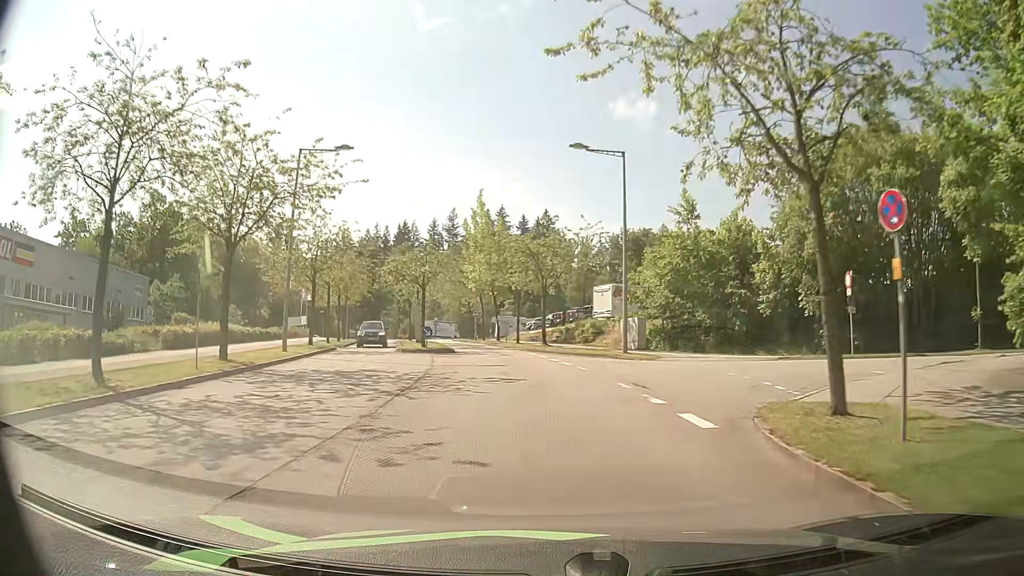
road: residential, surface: asphalt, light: Day
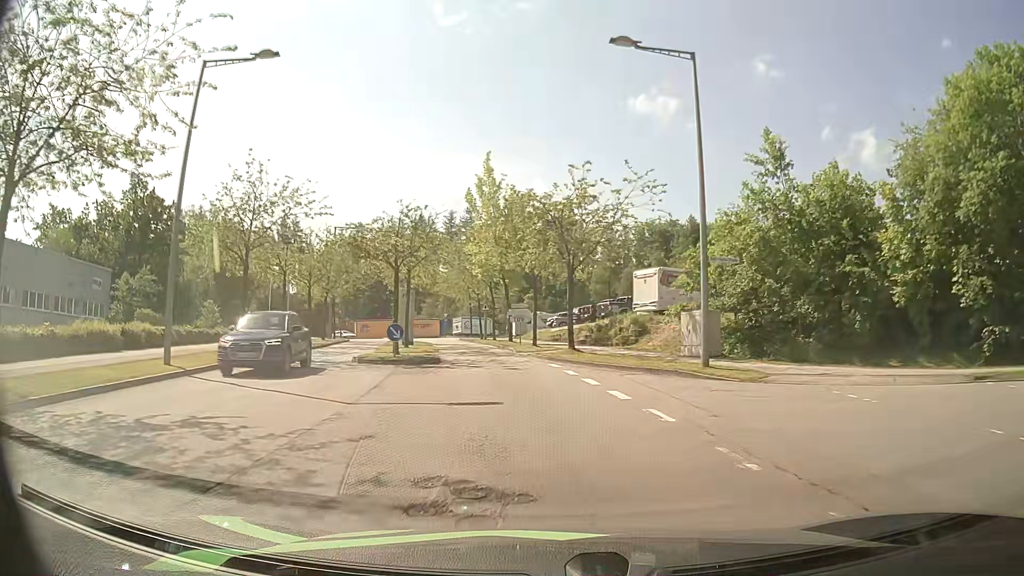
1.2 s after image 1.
(-0.2, +11.3) m; -3°
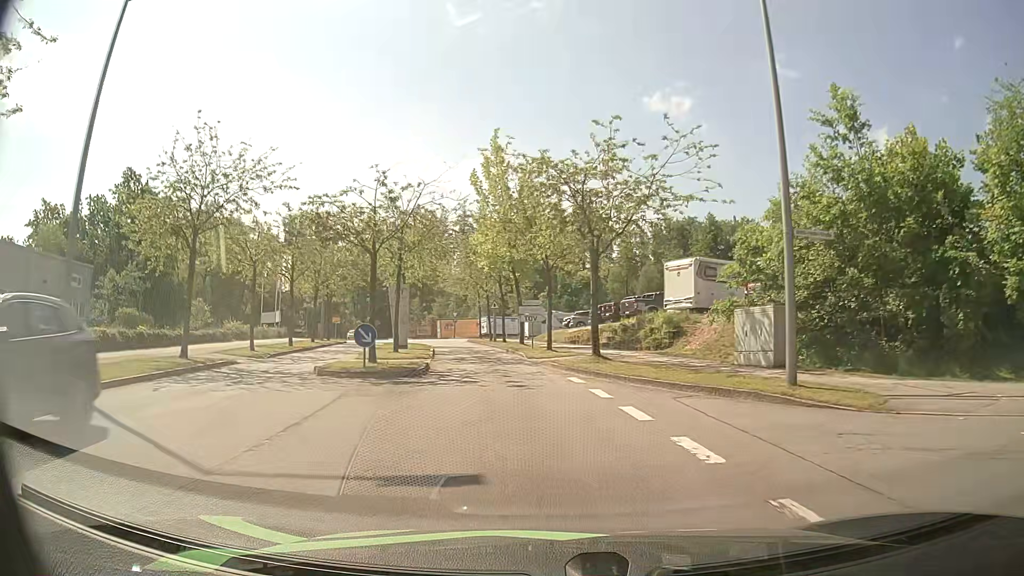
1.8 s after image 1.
(0.0, +5.4) m; -1°
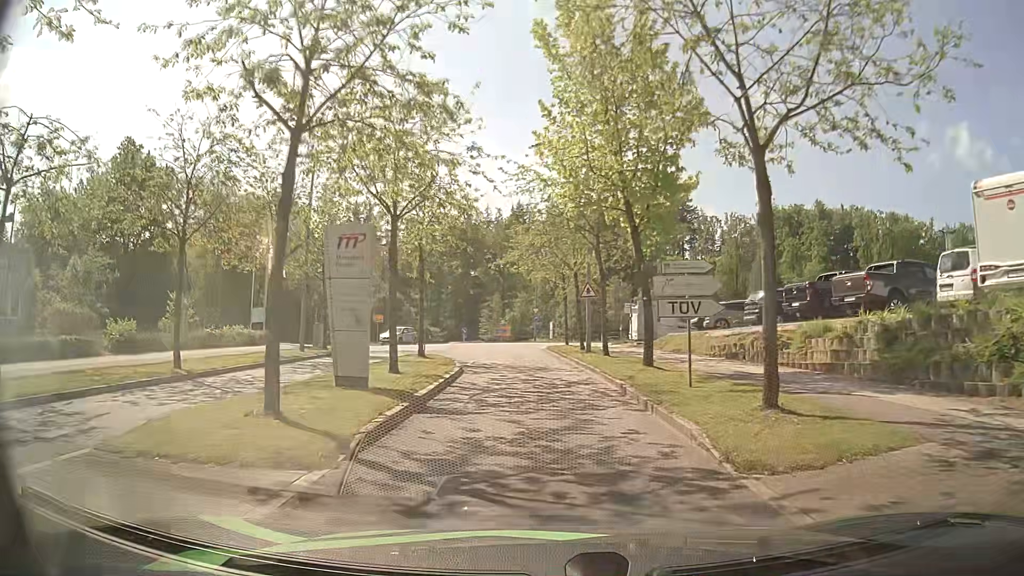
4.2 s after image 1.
(-1.3, +19.3) m; -7°
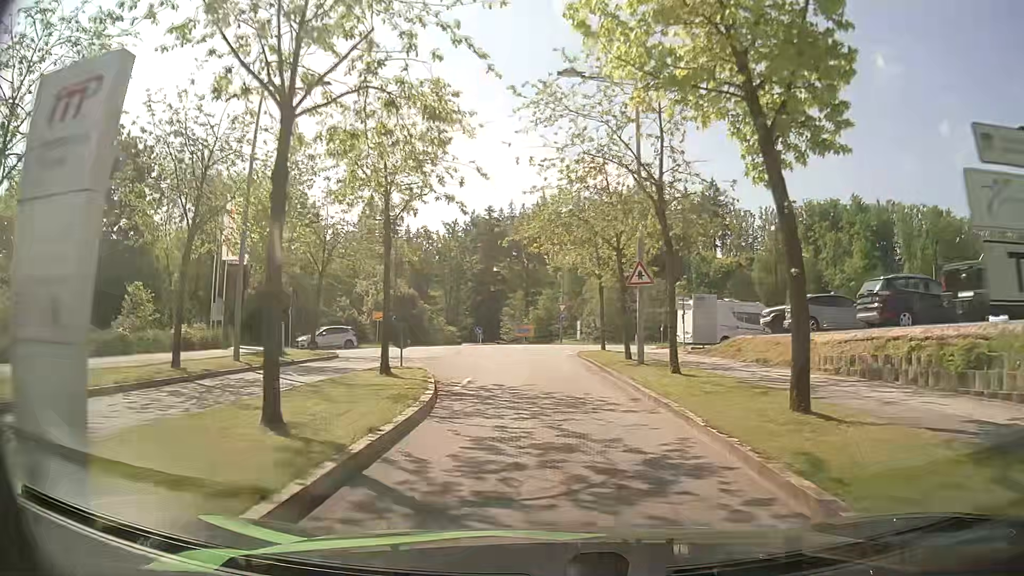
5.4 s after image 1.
(-0.3, +8.8) m; -3°
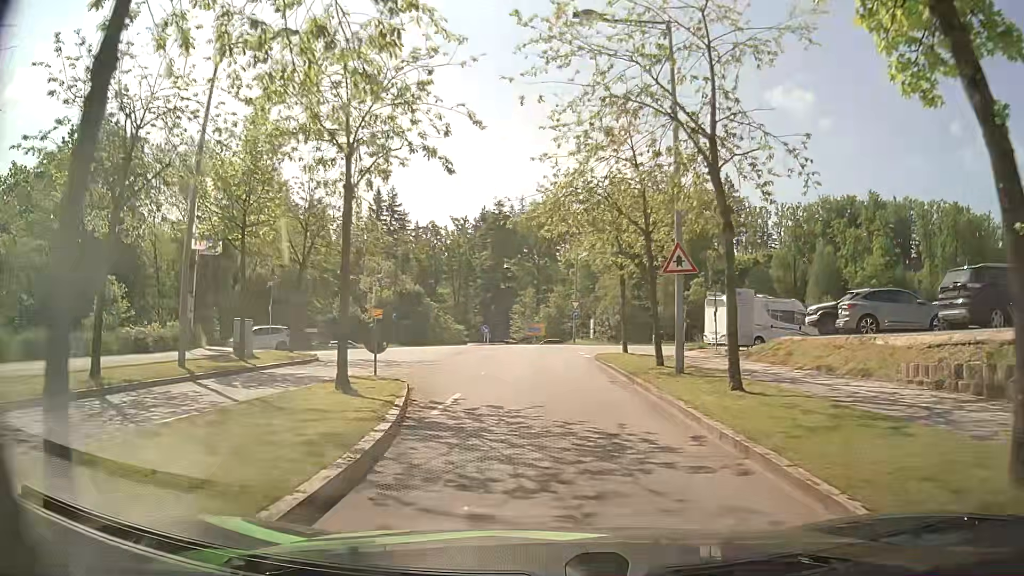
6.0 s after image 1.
(-0.1, +4.2) m; -1°
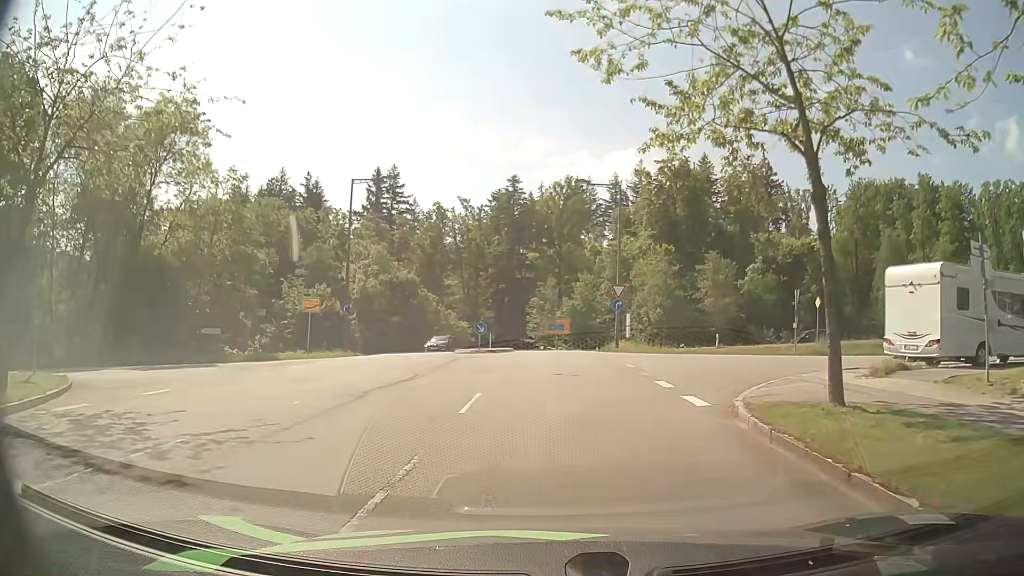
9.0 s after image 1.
(-0.4, +17.8) m; -2°
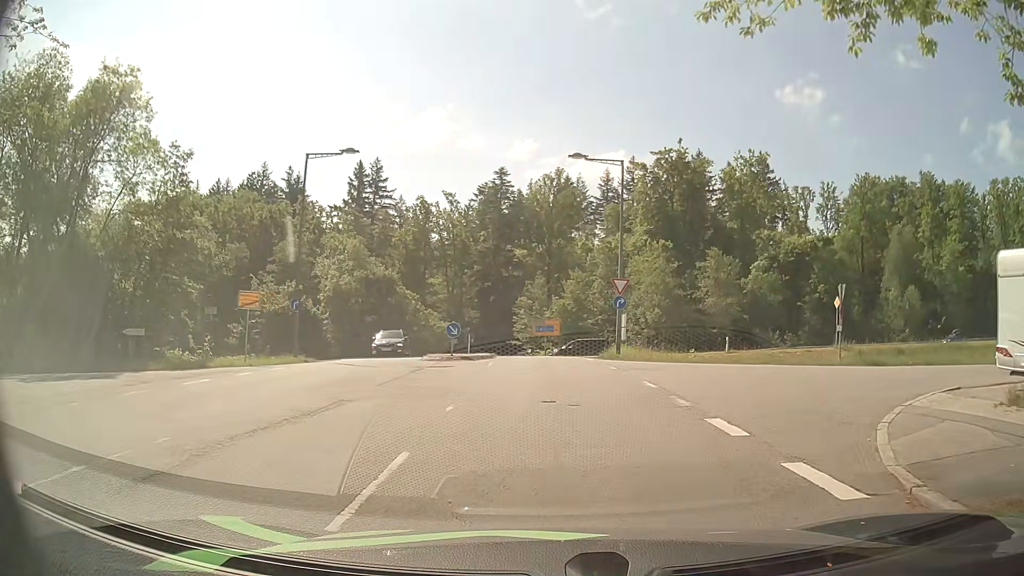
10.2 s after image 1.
(0.0, +5.7) m; +2°
